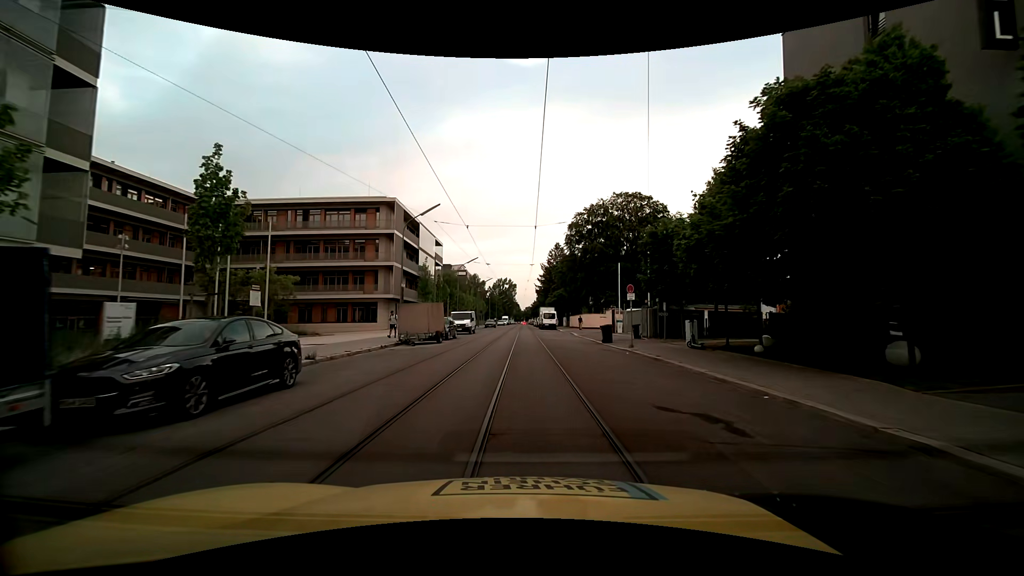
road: residential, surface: asphalt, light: Day
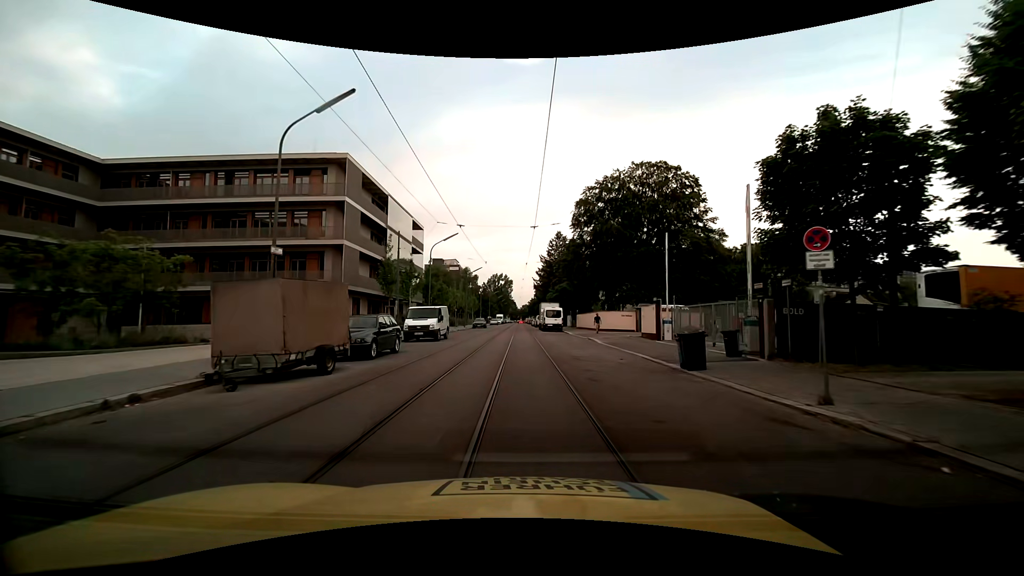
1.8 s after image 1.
(0.0, +15.4) m; 0°
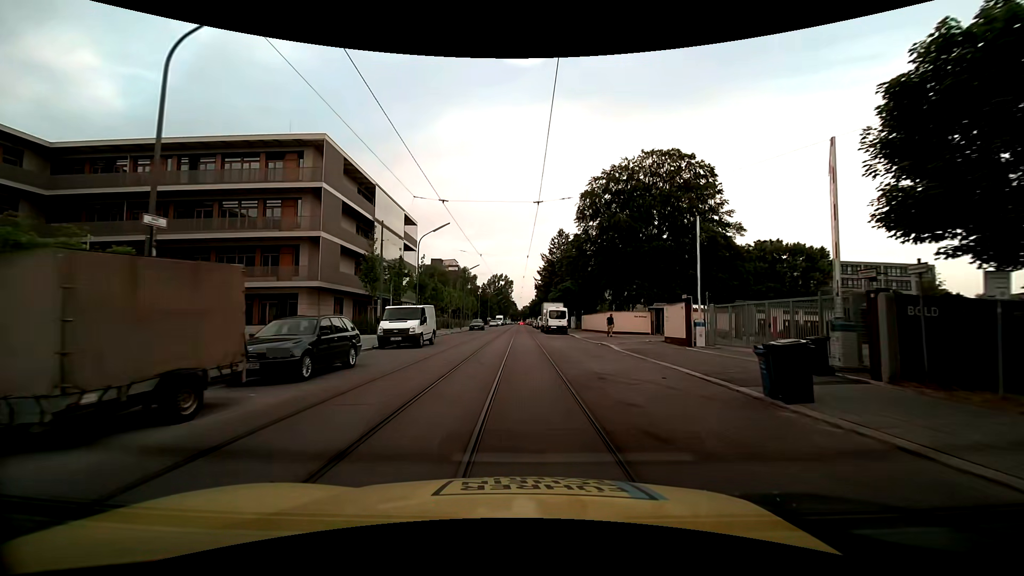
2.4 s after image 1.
(0.0, +5.1) m; 0°
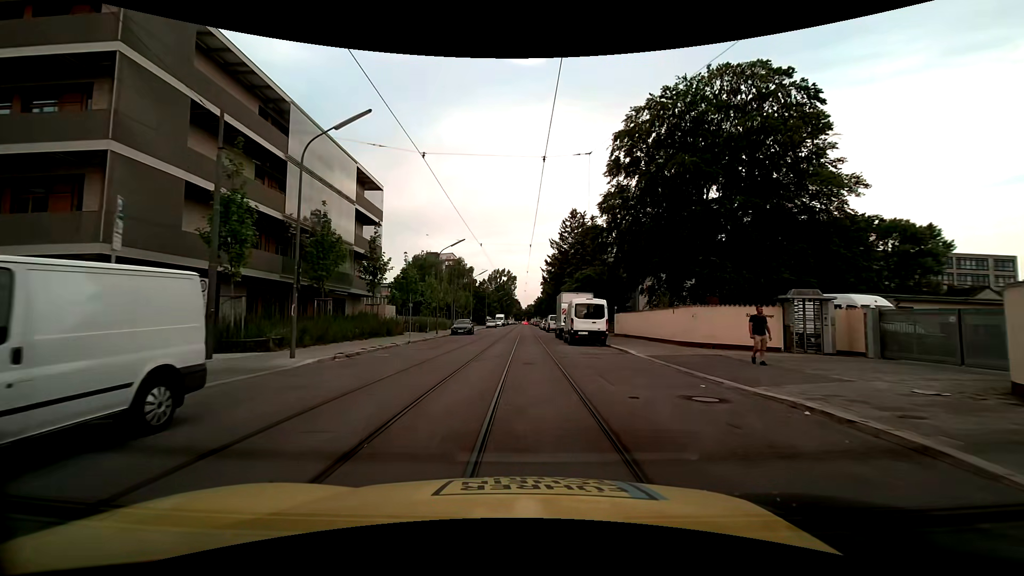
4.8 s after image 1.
(+0.1, +19.9) m; 0°
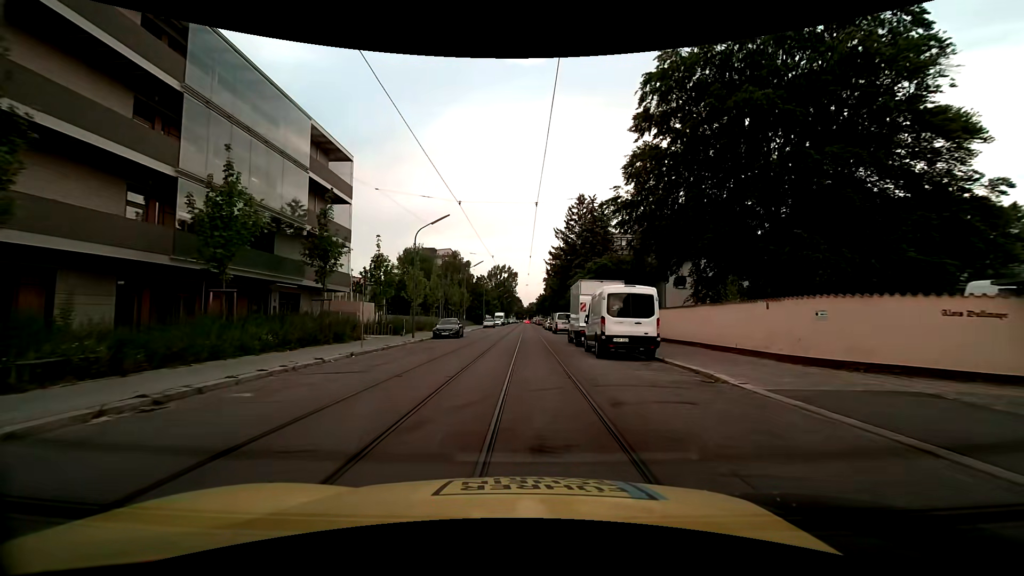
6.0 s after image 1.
(0.0, +9.8) m; 0°
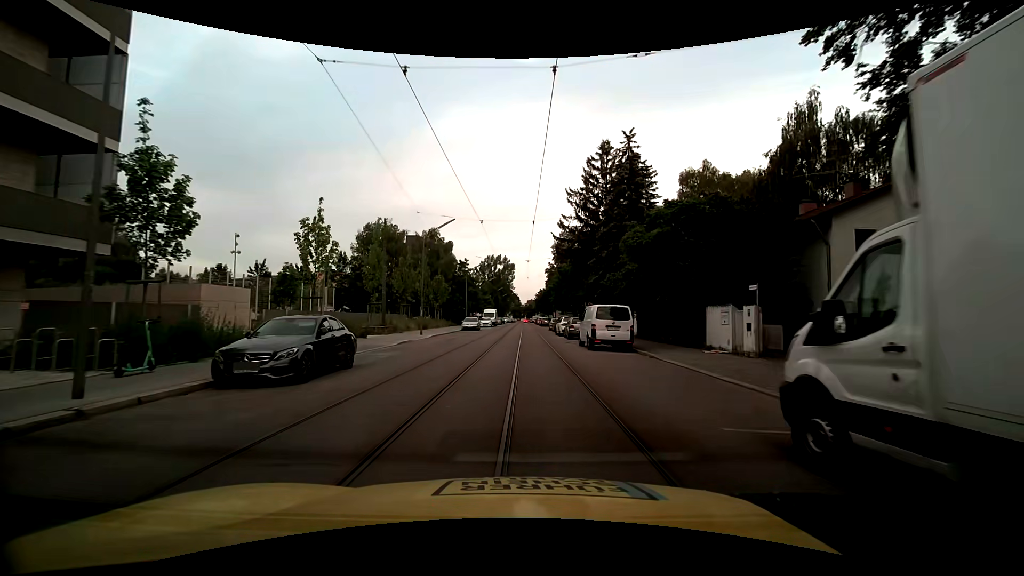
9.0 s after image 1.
(-0.1, +24.7) m; 0°
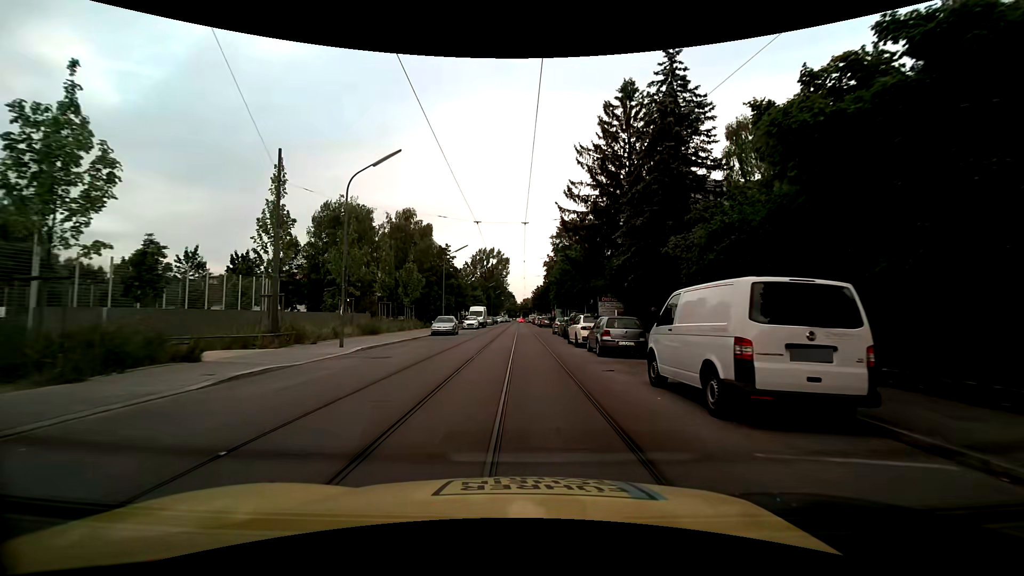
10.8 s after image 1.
(+0.1, +14.8) m; 0°
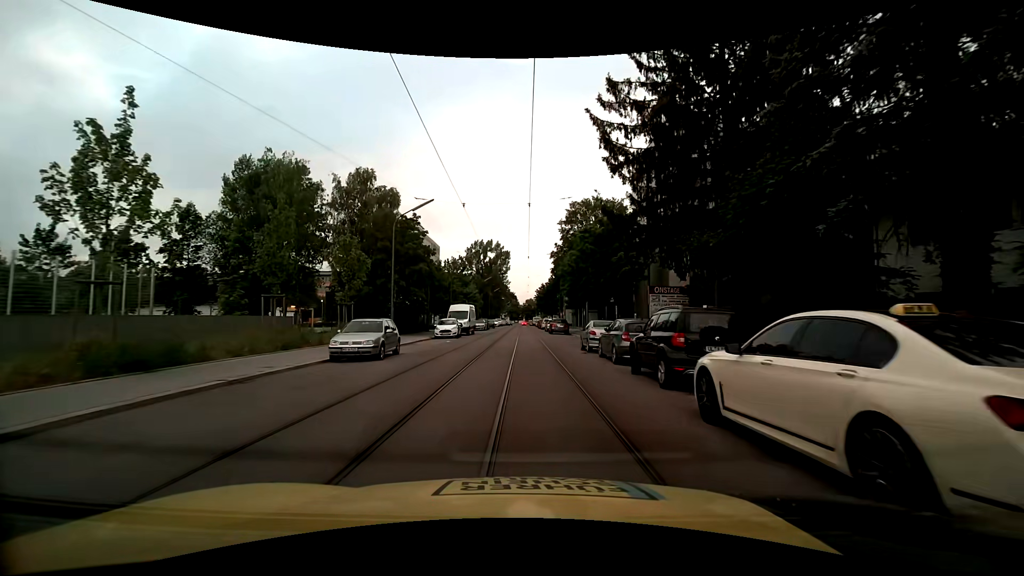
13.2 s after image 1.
(0.0, +19.4) m; 0°
(0, +10) (0, +20) (0, +30) (0, +40) (0, +50) (0, +60) (-1, +70) (-1, +80) (-1, +90) (-1, +100) m
